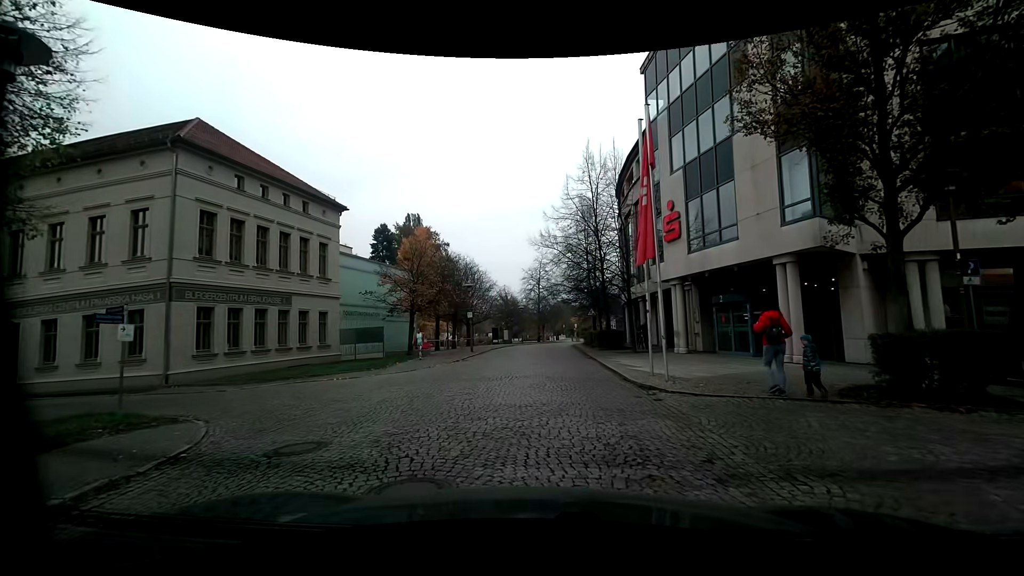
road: residential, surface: sett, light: Day
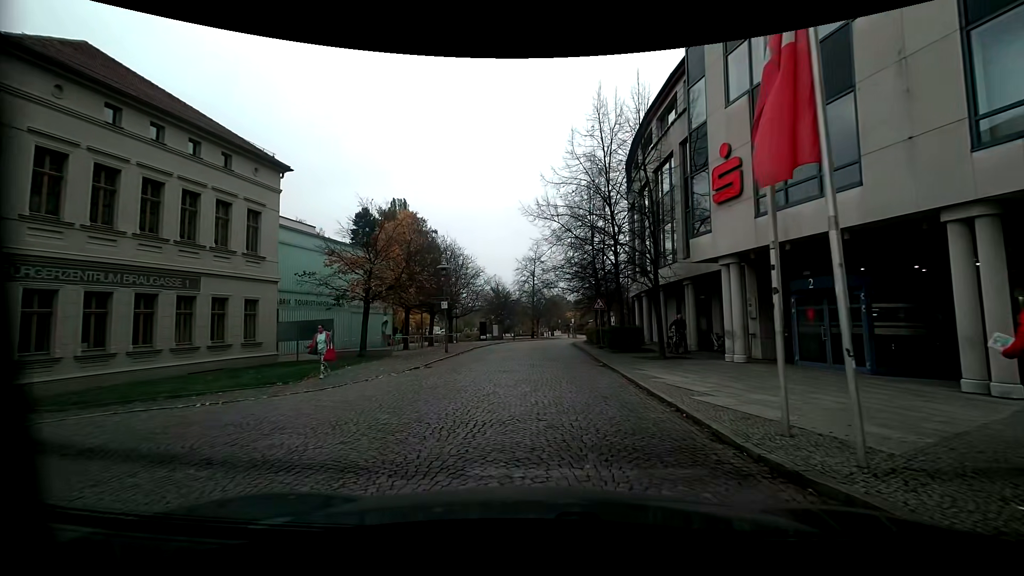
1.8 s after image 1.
(0.0, +7.6) m; 0°
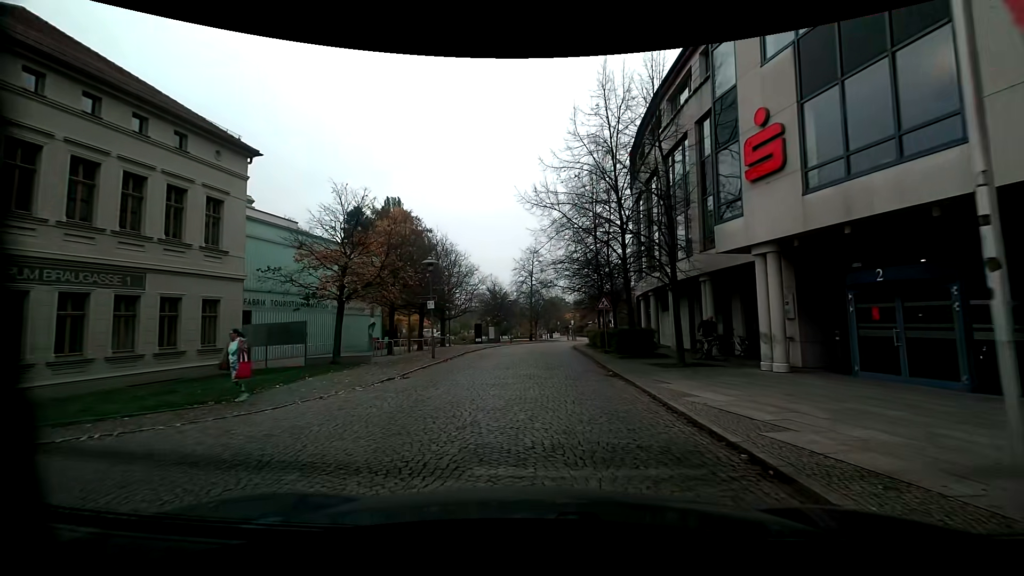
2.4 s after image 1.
(0.0, +3.0) m; 0°
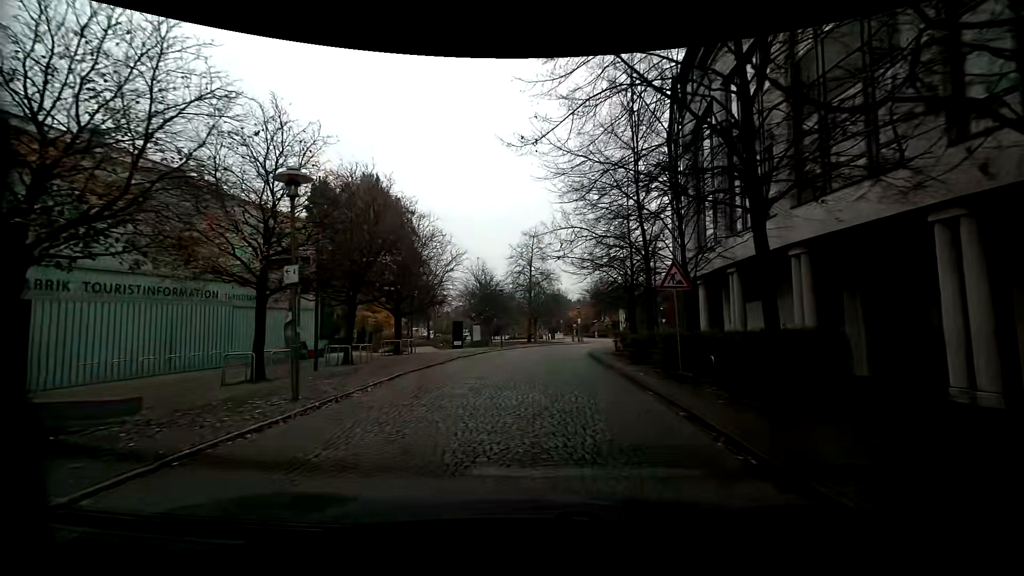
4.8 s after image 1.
(-0.2, +13.4) m; 0°
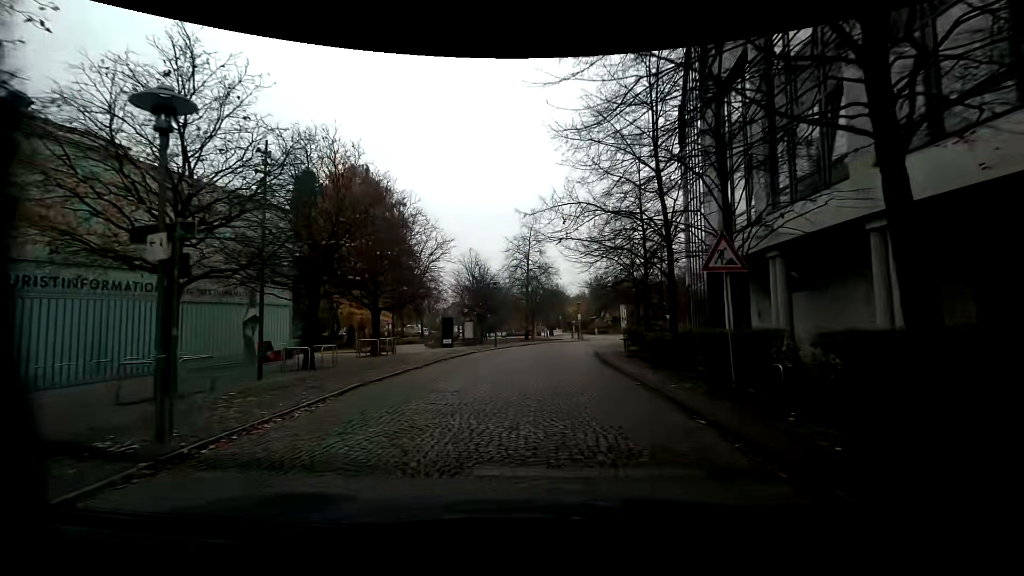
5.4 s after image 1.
(0.0, +3.5) m; -2°
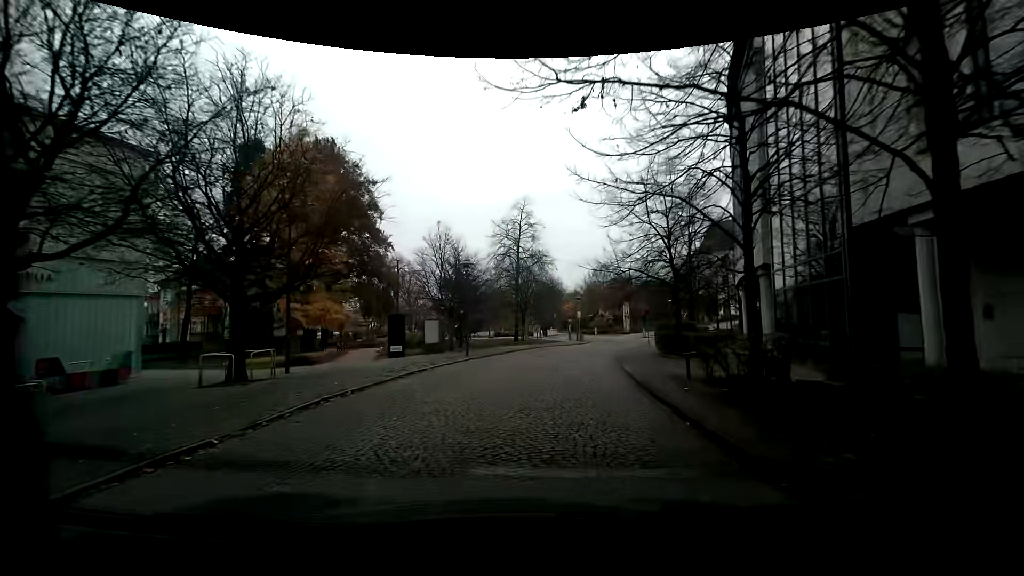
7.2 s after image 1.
(+0.4, +10.8) m; +3°
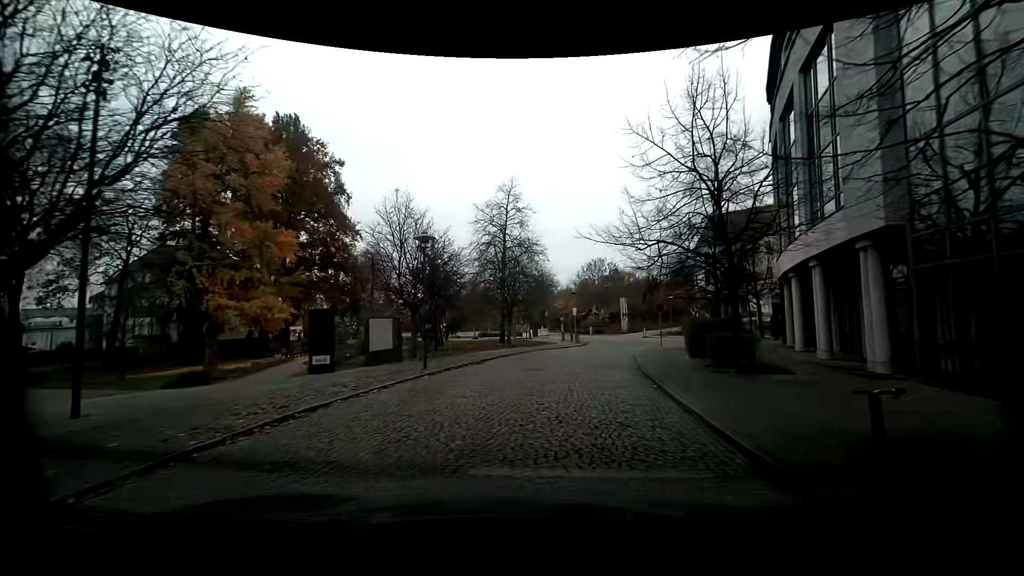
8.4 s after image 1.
(0.0, +7.2) m; +2°
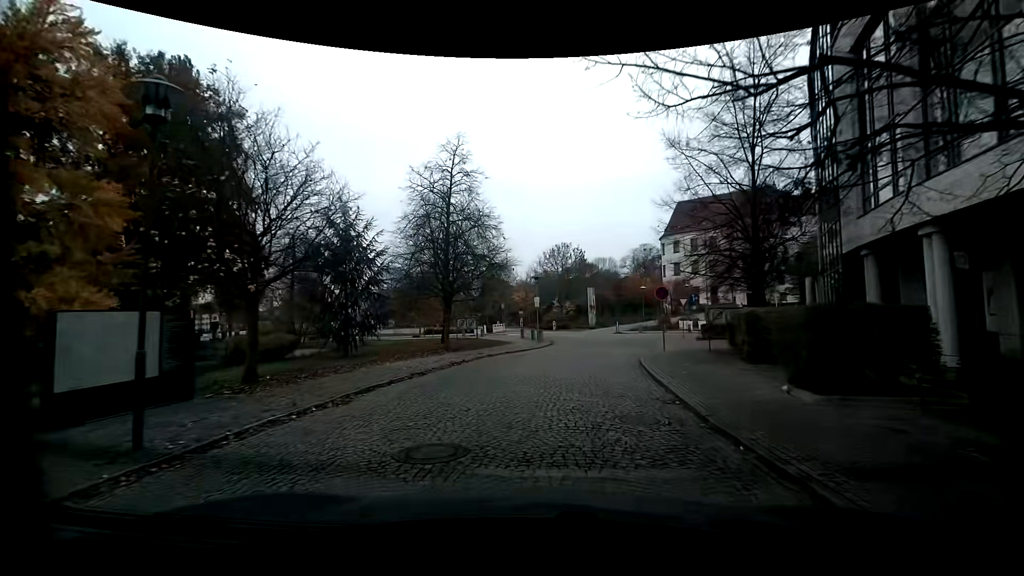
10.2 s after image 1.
(+0.4, +10.8) m; +5°
